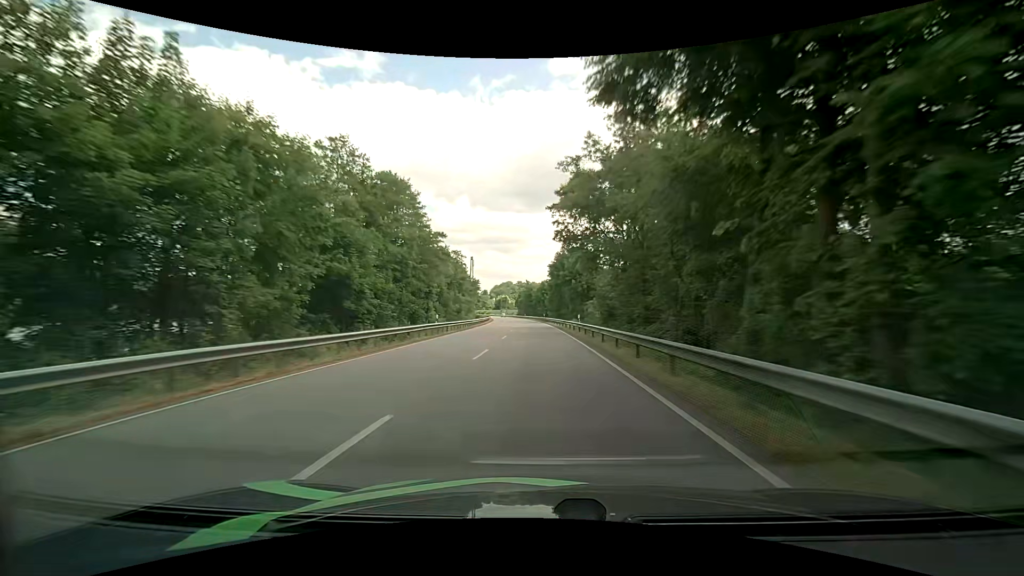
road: primary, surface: asphalt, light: Day
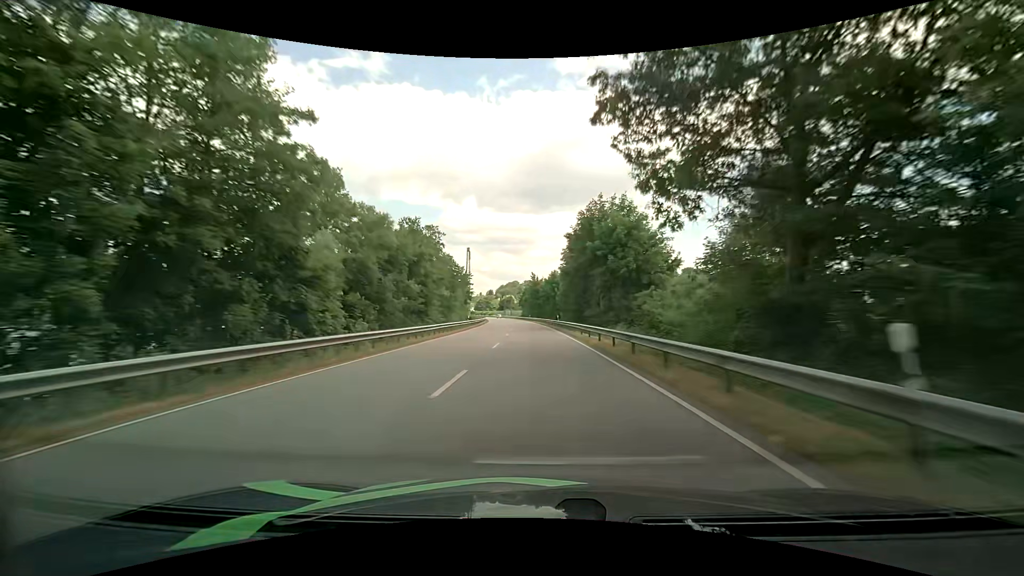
(-0.2, +30.7) m; -1°
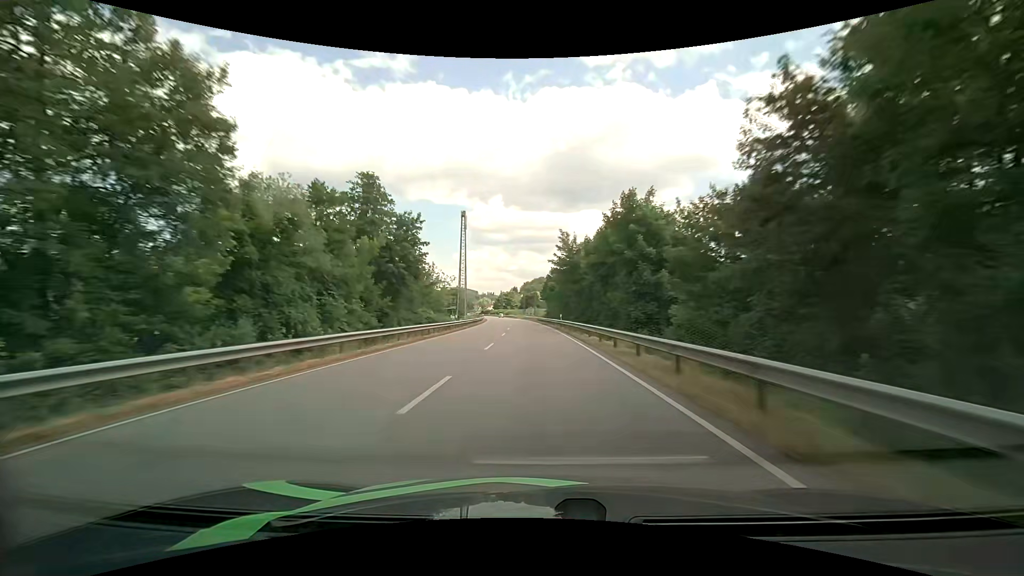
(-1.0, +61.7) m; -3°
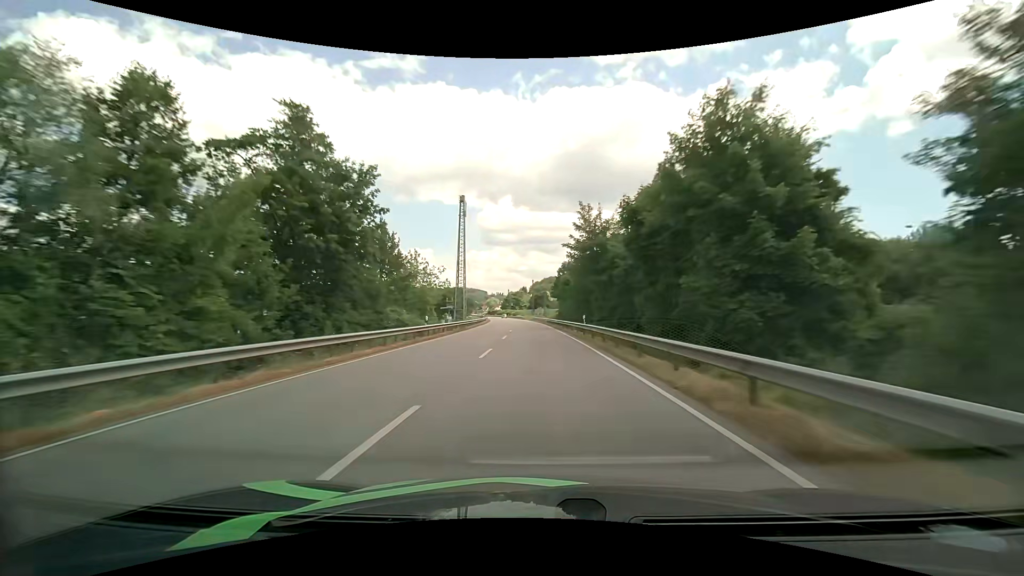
(-0.1, +15.5) m; -1°
(0, +10) (0, +20) (0, +30) (-1, +40) (-1, +50) (-2, +60) (-2, +70) (-3, +80) (-4, +90) (-4, +100) m
